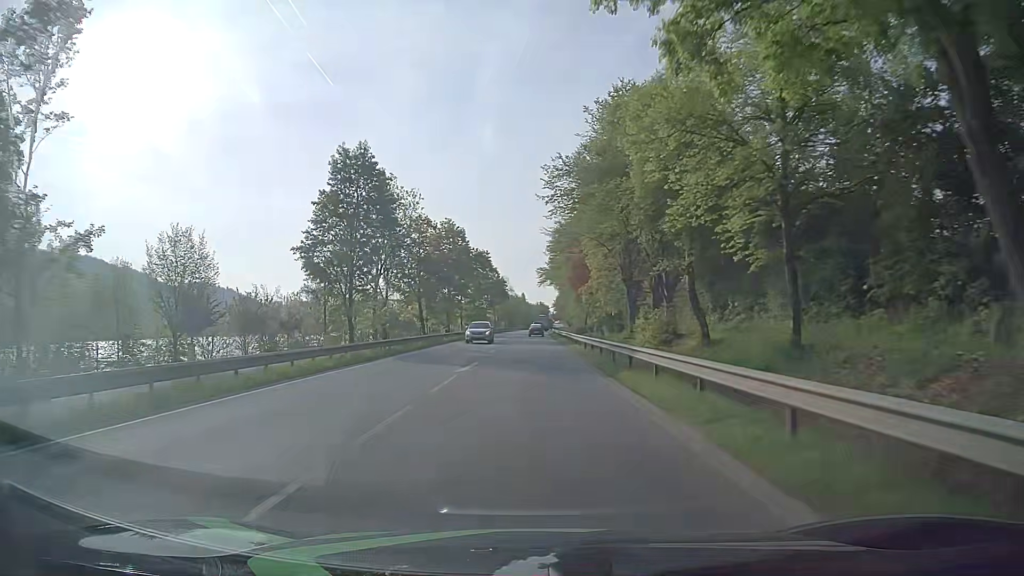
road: primary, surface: asphalt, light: Day
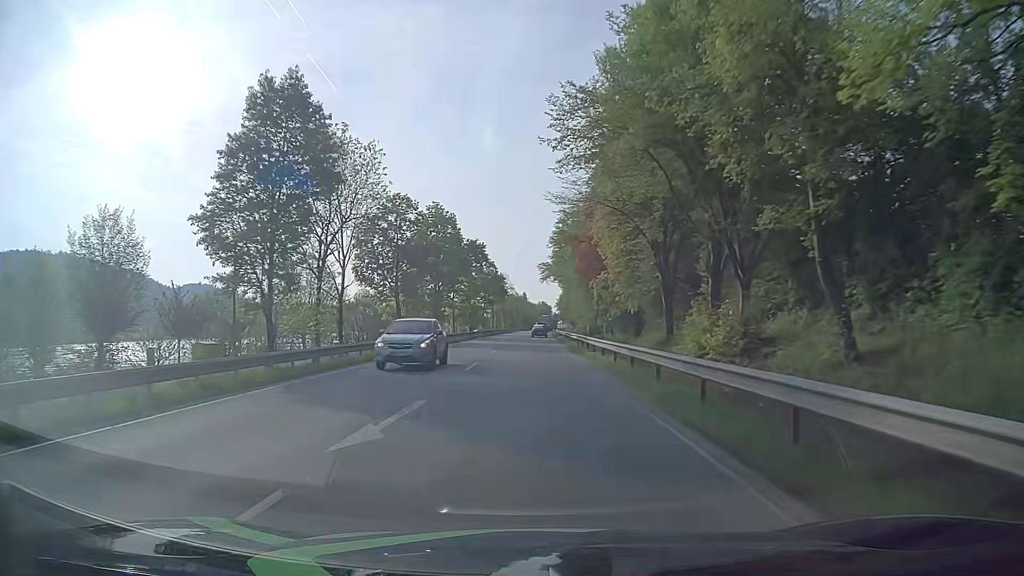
(0.0, +12.1) m; 0°
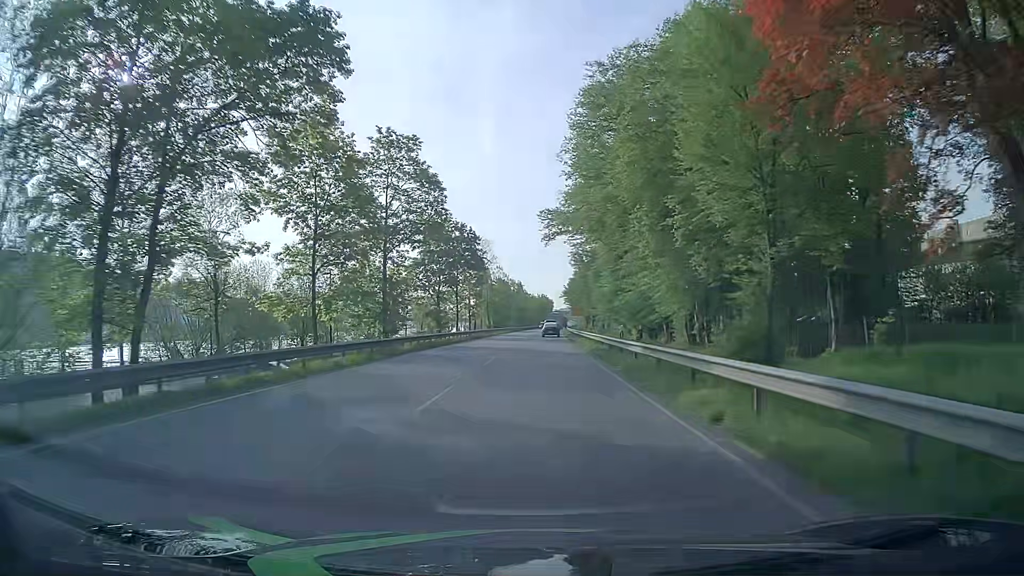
(+0.3, +58.1) m; 0°
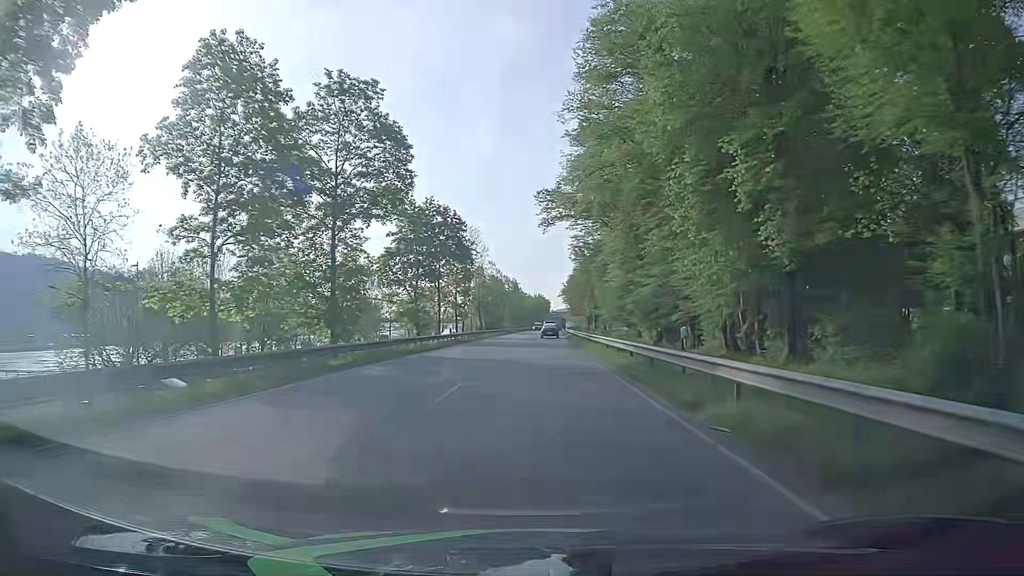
(+0.1, +10.9) m; +1°
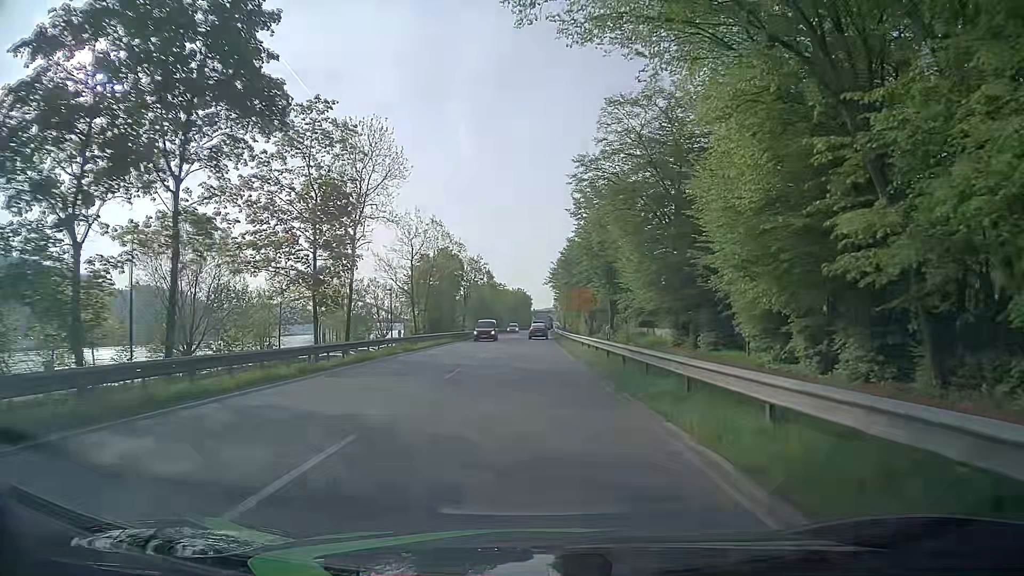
(+0.6, +43.0) m; +1°
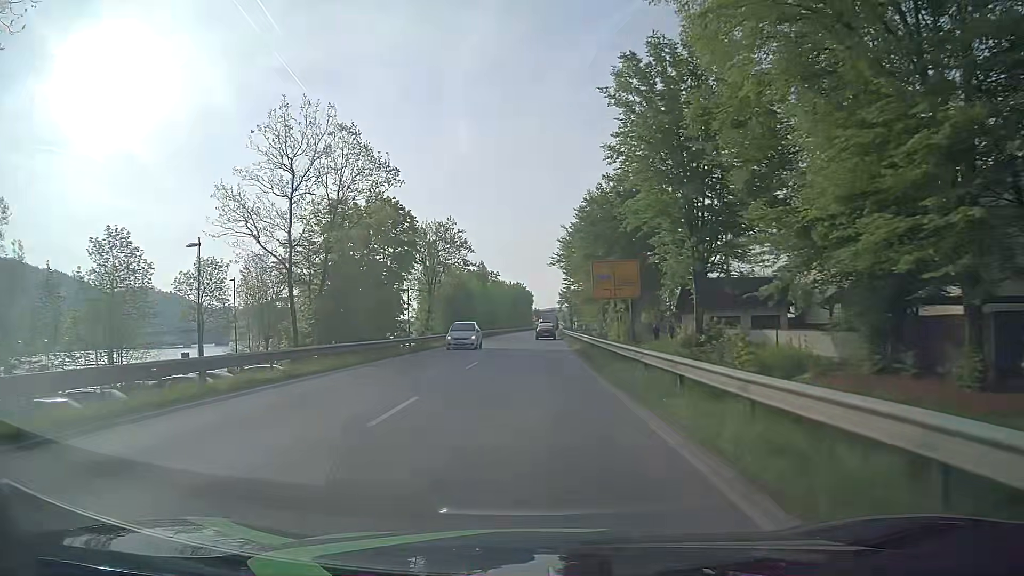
(0.0, +31.7) m; 0°
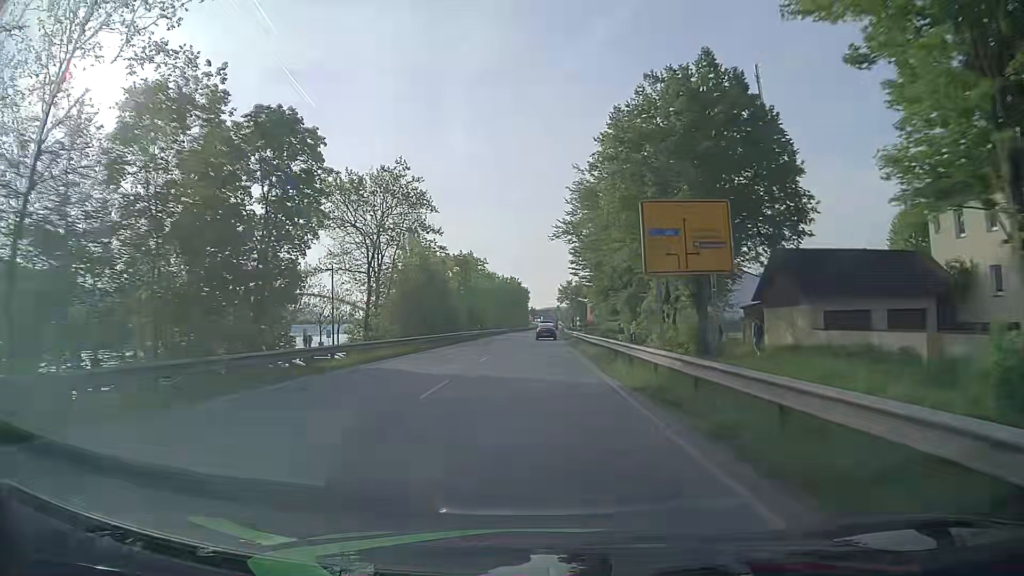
(0.0, +20.8) m; 0°
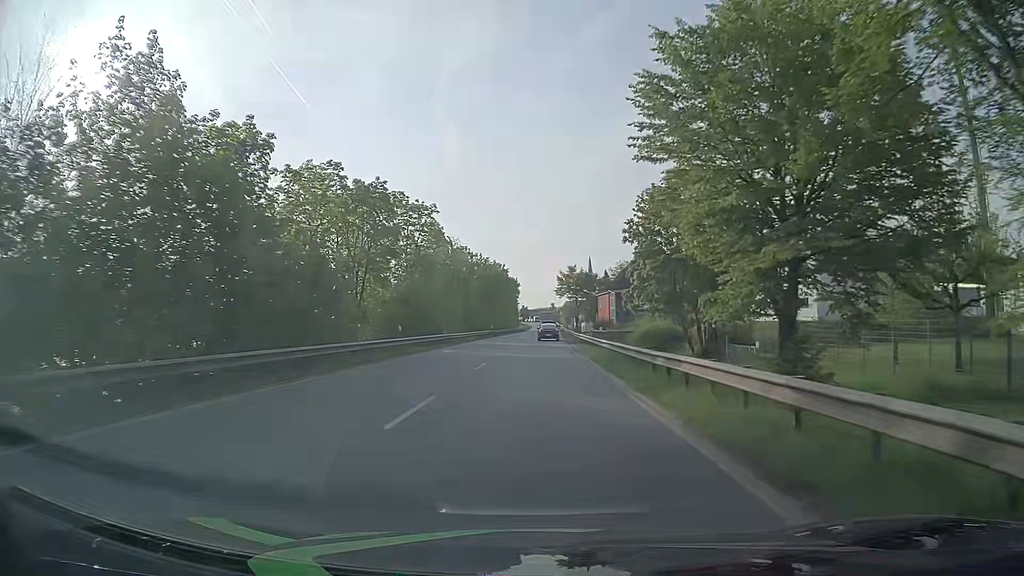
(+0.3, +39.6) m; +1°
(0, +10) (0, +20) (0, +30) (+1, +40) (+1, +50) (+1, +60) (+1, +70) (+2, +80) (+2, +90) (+2, +100) m
